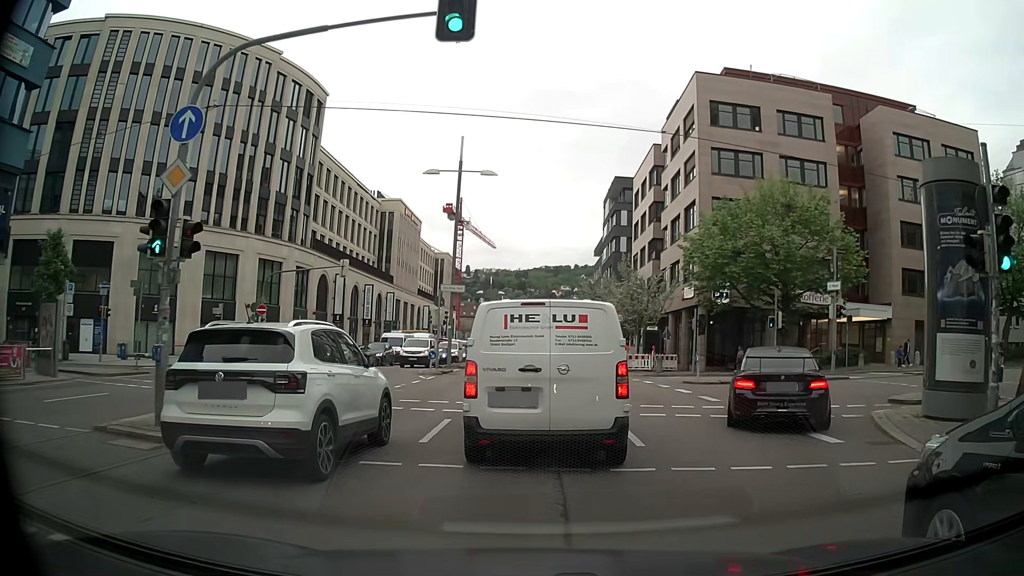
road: primary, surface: asphalt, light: Day
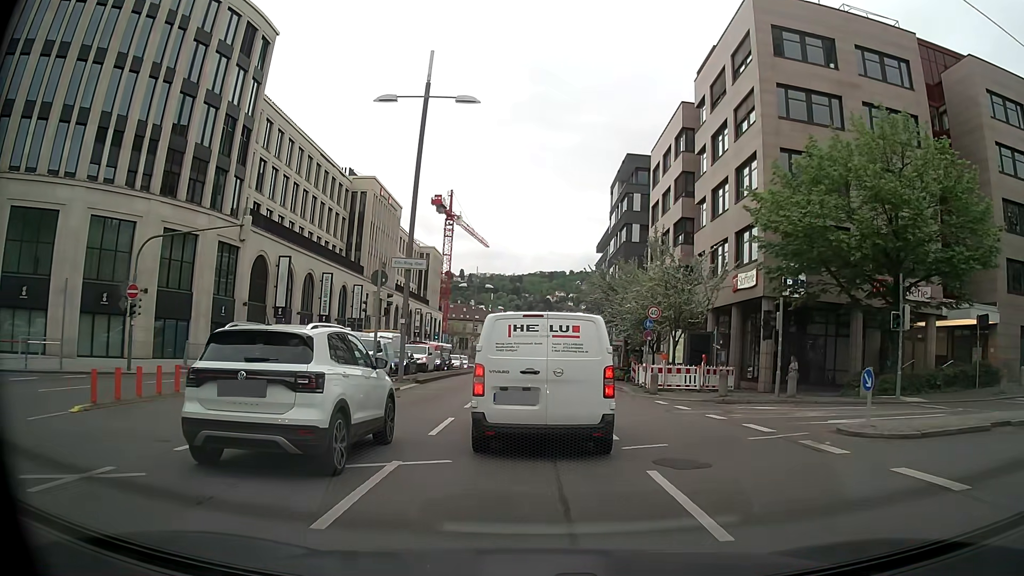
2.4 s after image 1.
(+0.3, +13.9) m; +2°
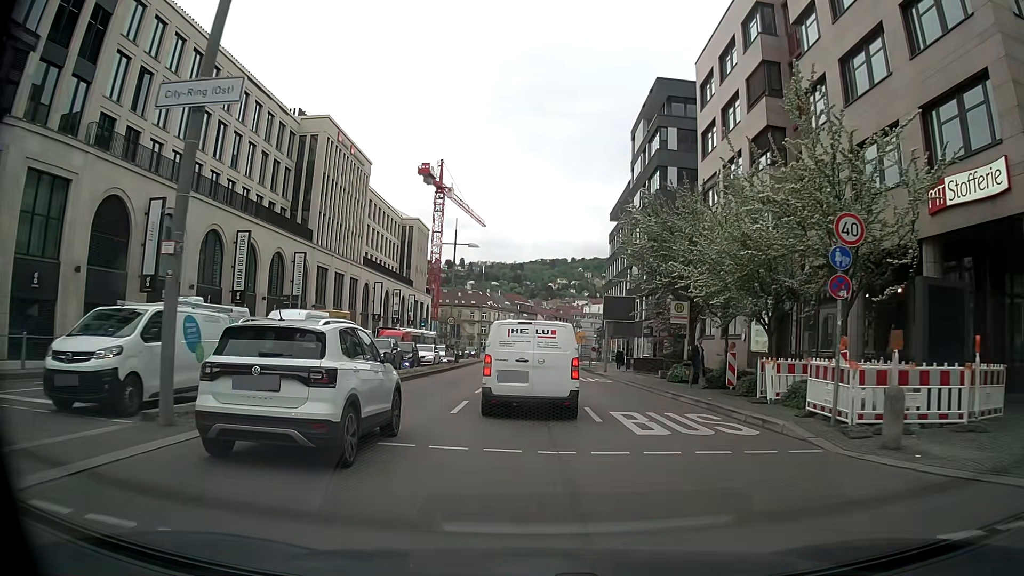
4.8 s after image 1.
(-0.2, +19.1) m; 0°
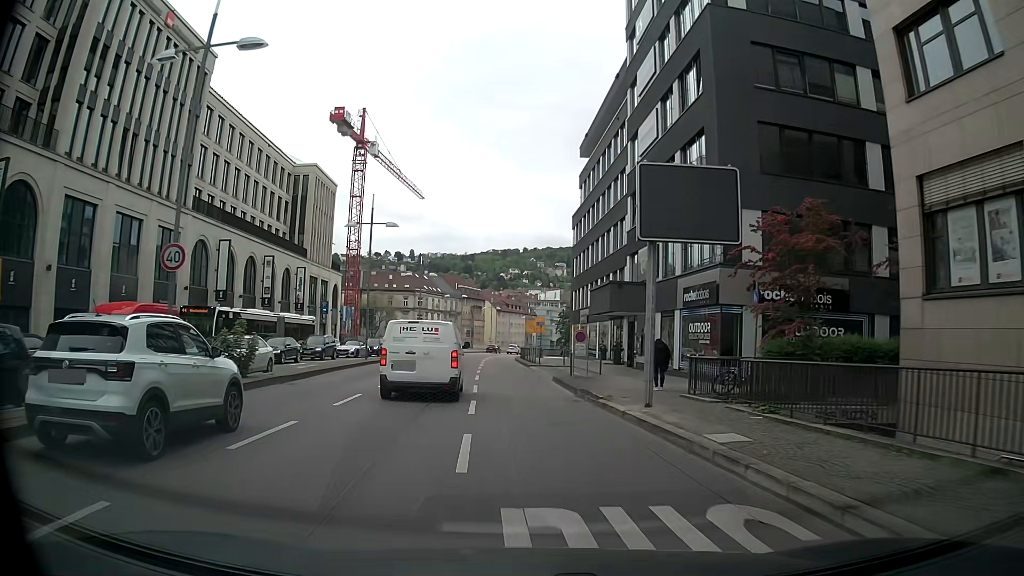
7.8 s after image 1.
(+1.1, +30.2) m; +3°
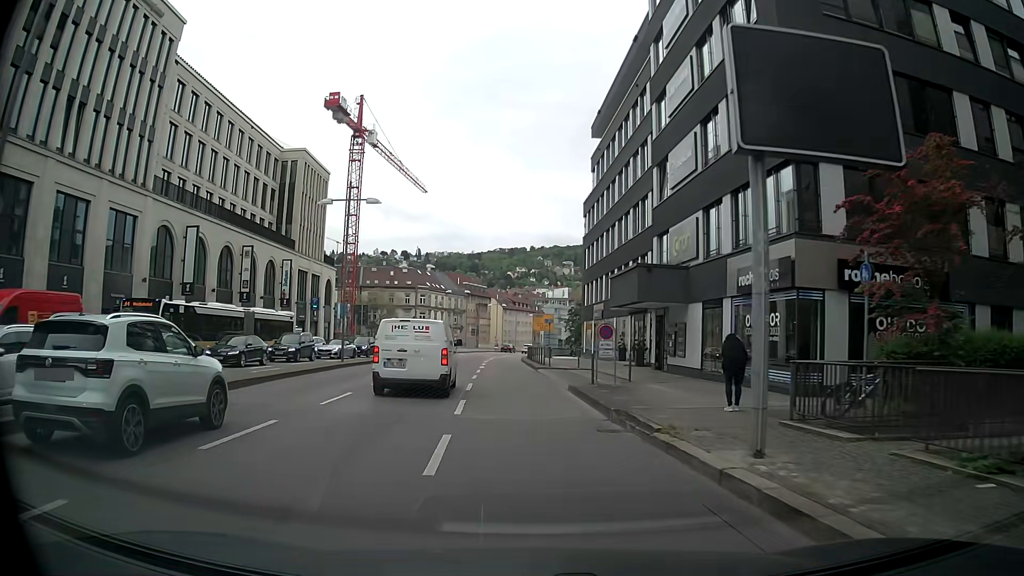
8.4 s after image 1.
(0.0, +6.3) m; -1°
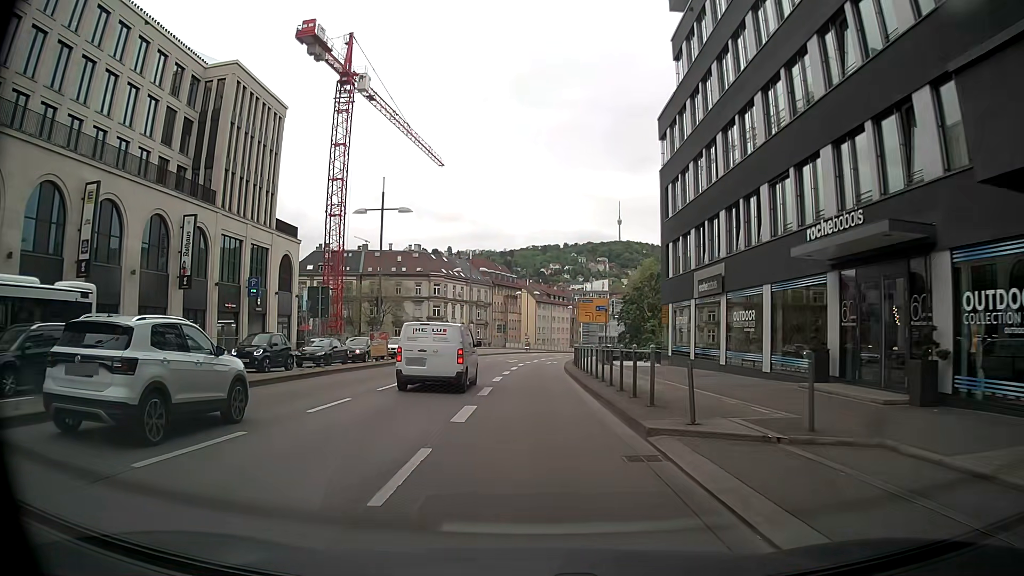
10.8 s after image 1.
(-0.7, +25.6) m; -3°
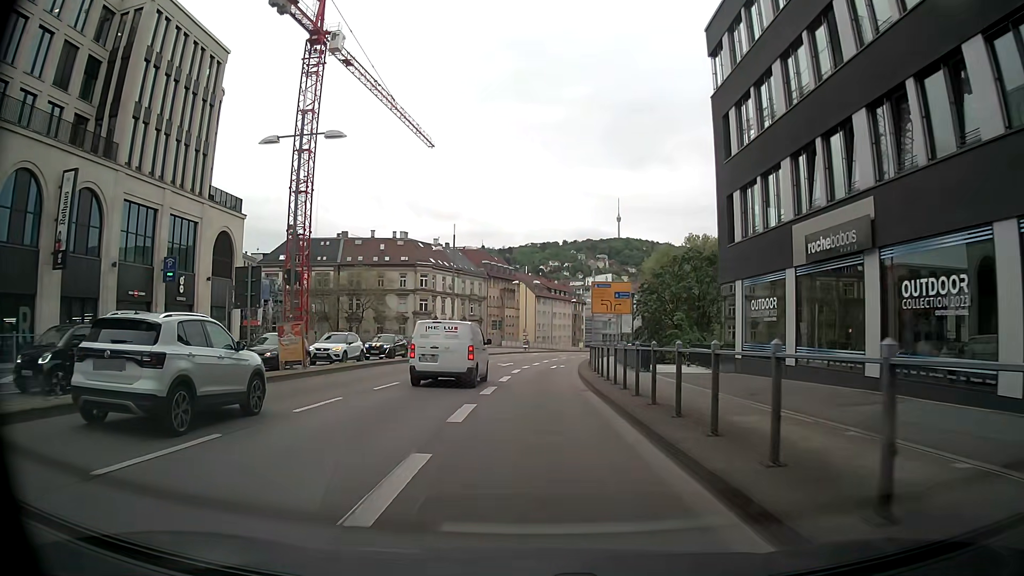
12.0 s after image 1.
(+0.1, +12.7) m; +1°
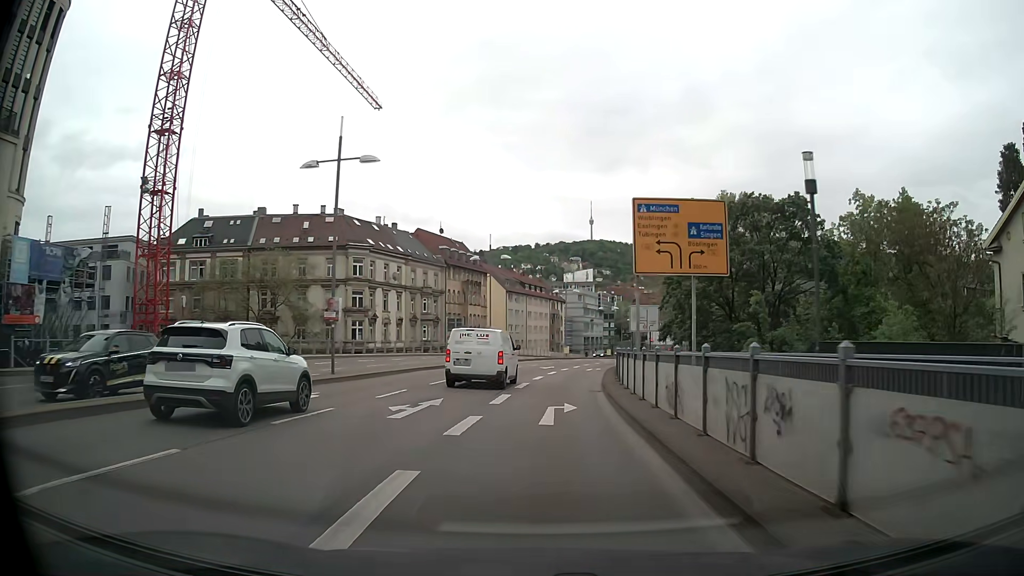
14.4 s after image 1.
(+0.1, +24.9) m; +2°
(0, +10) (+1, +20) (+1, +30) (+3, +40) (+4, +50) (+6, +60) (+9, +69) (+11, +79) (+14, +88) (+17, +98) m
